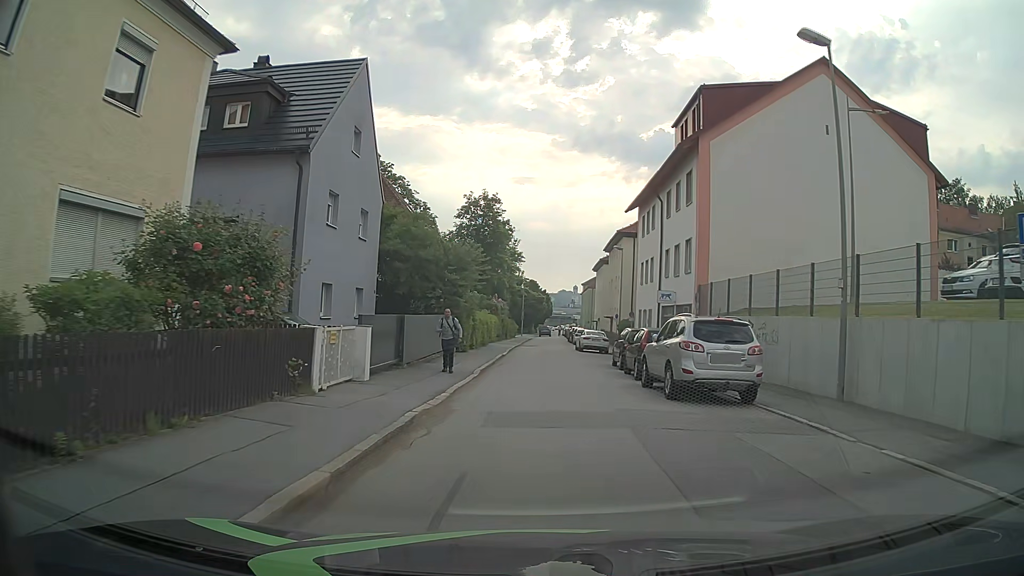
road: residential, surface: asphalt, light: Day
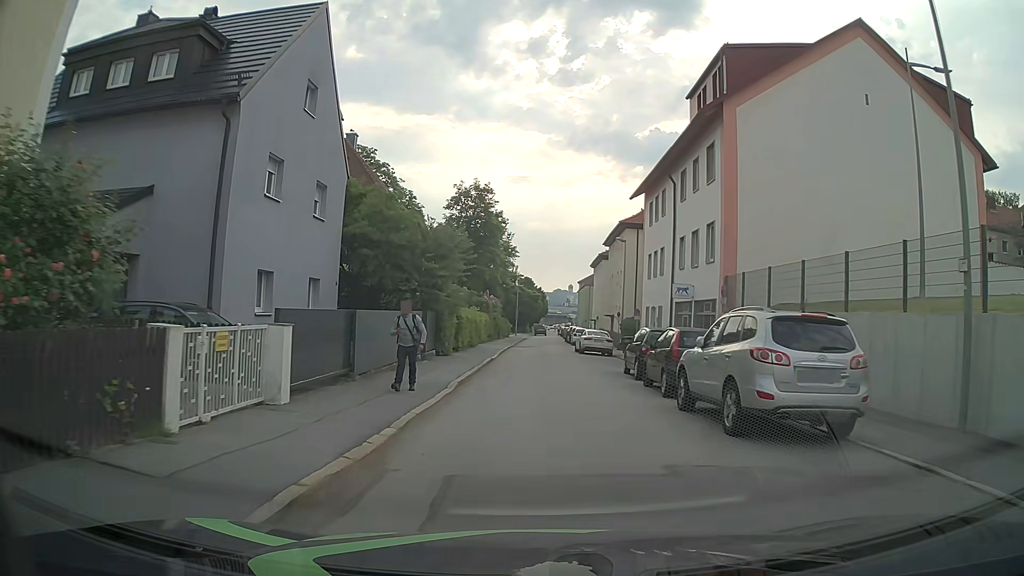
(0.0, +4.7) m; 0°
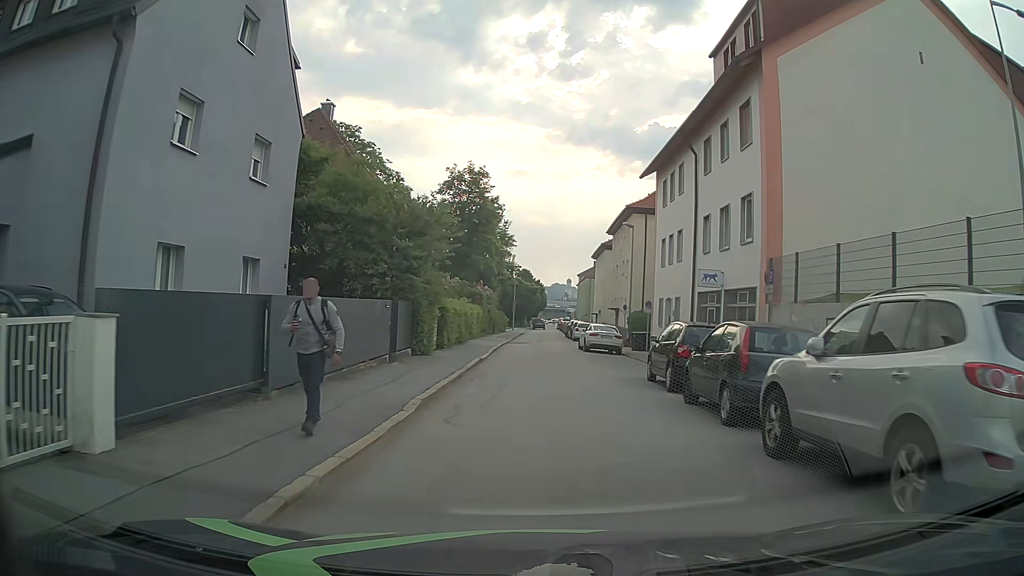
(0.0, +4.7) m; -1°
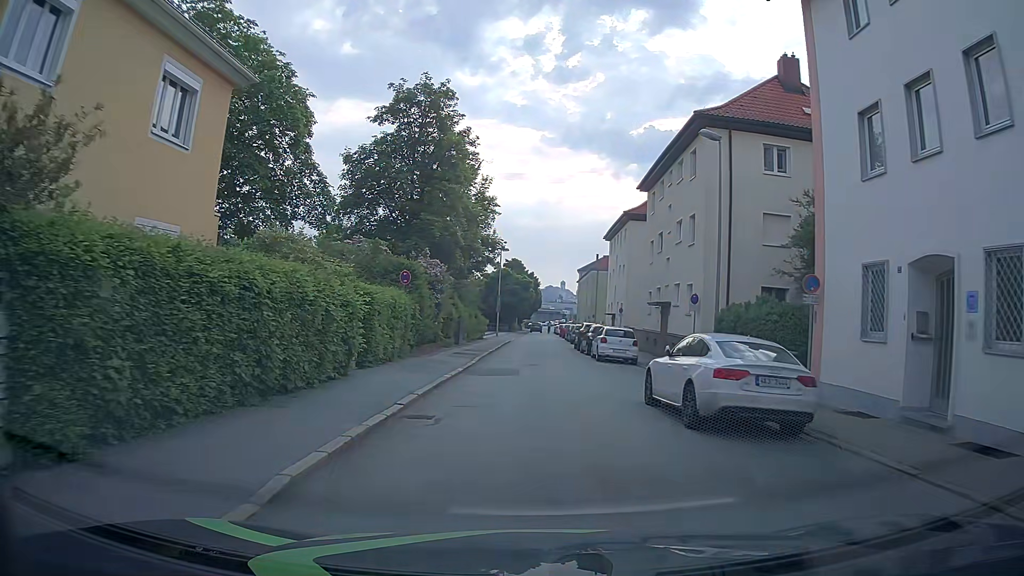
(+0.5, +23.0) m; +2°
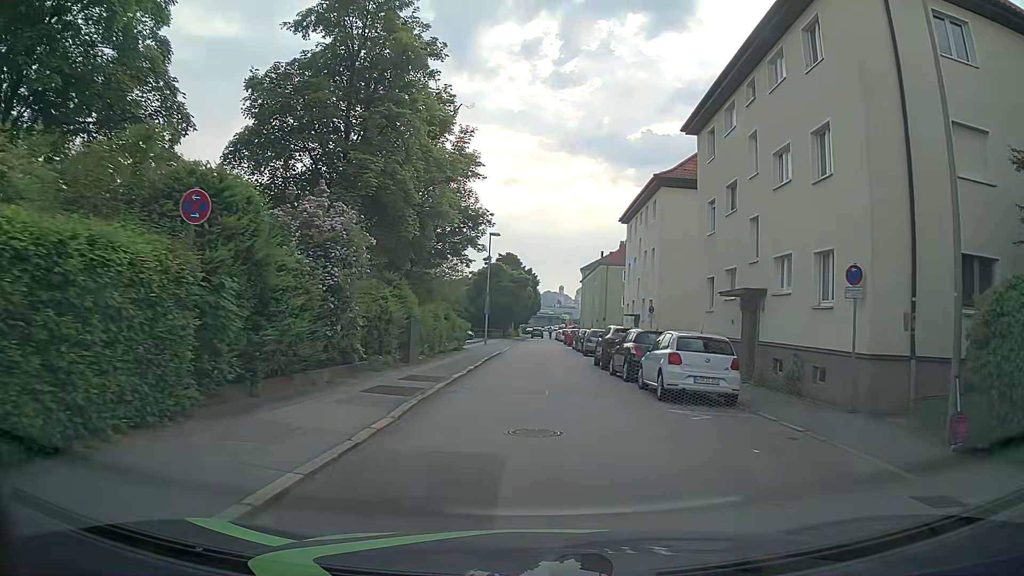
(-0.2, +13.6) m; 0°
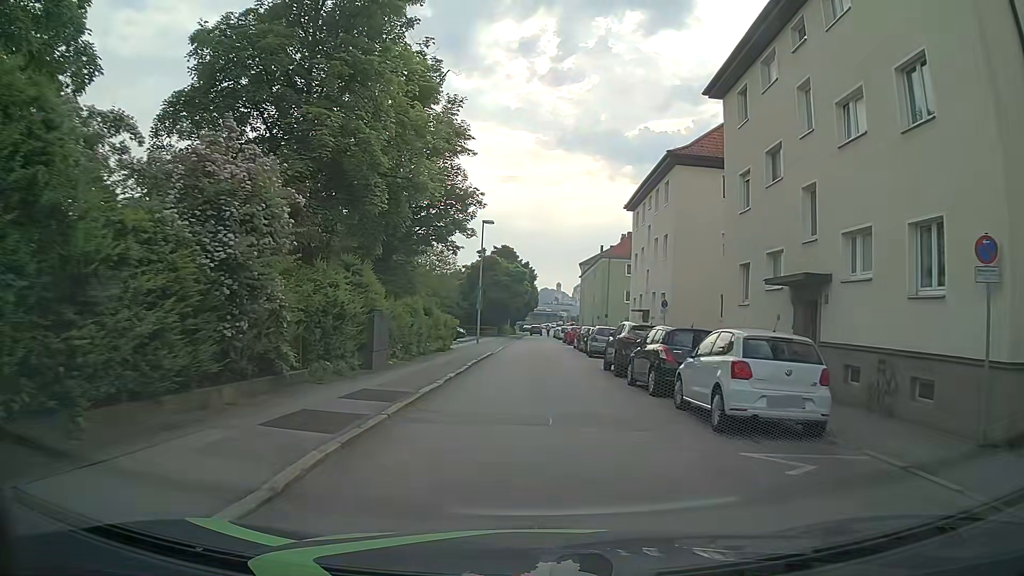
(0.0, +4.5) m; +1°
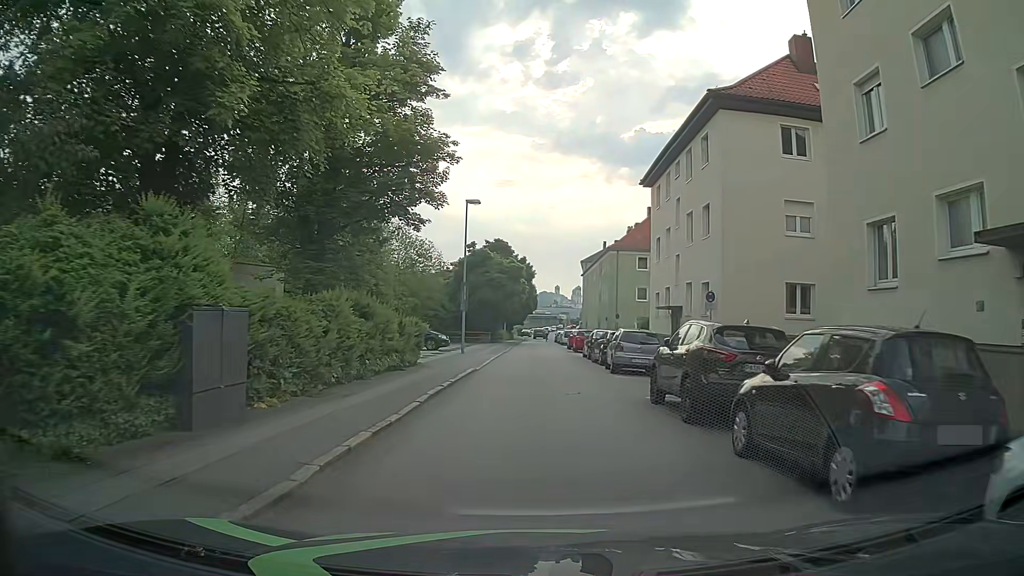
(-0.1, +9.0) m; -1°
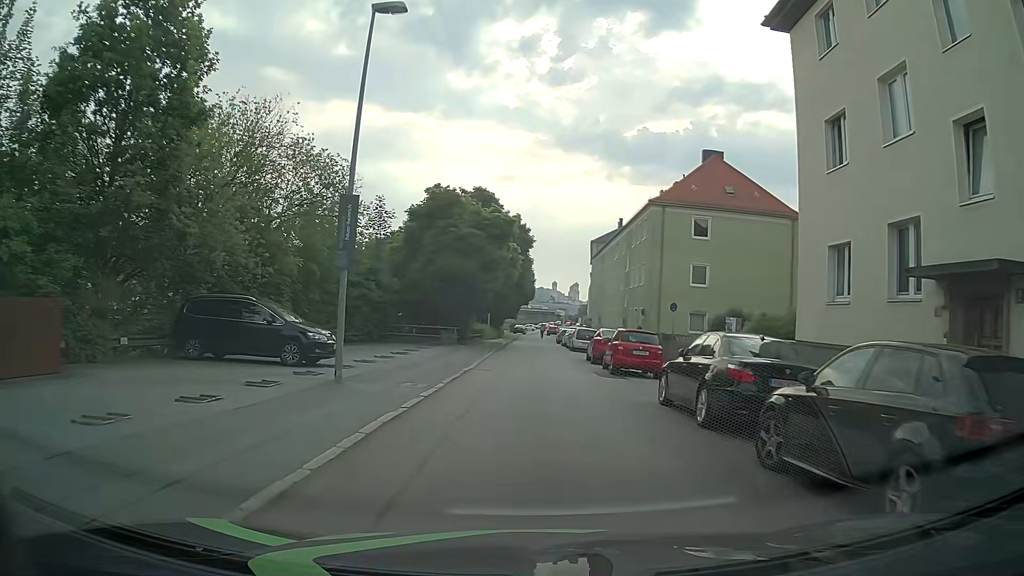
(0.0, +22.4) m; 0°
(0, +10) (0, +20) (0, +30) (0, +40) (0, +50) (0, +60) (0, +70) (0, +80) (+1, +90) (+2, +100) m
